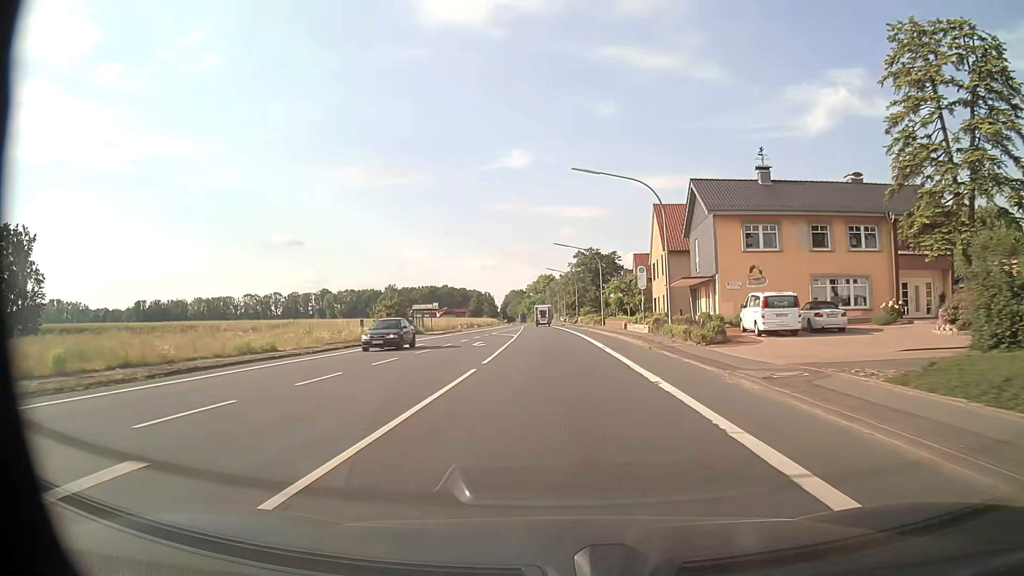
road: primary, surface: asphalt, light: Day
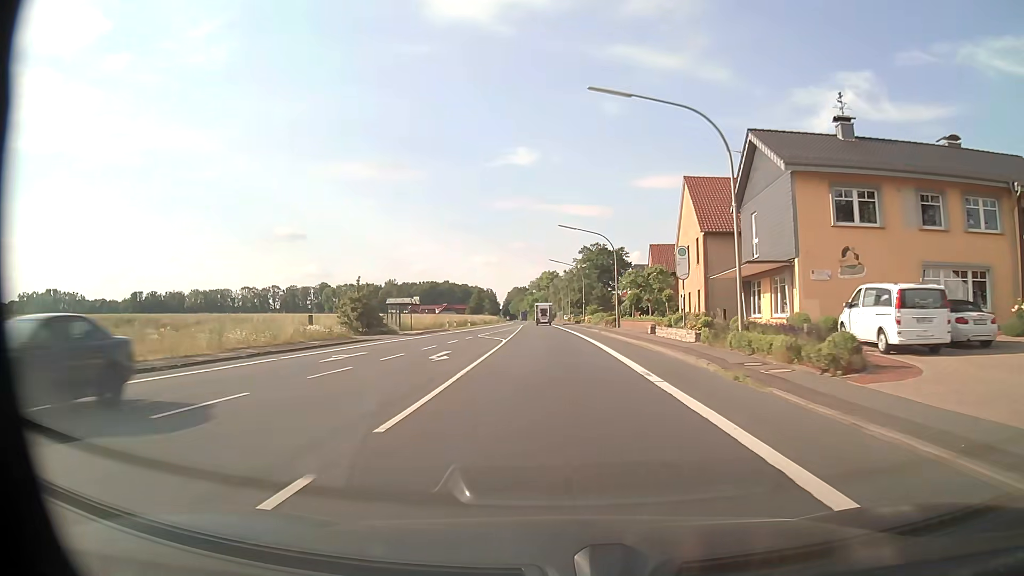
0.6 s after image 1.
(-0.1, +11.6) m; 0°
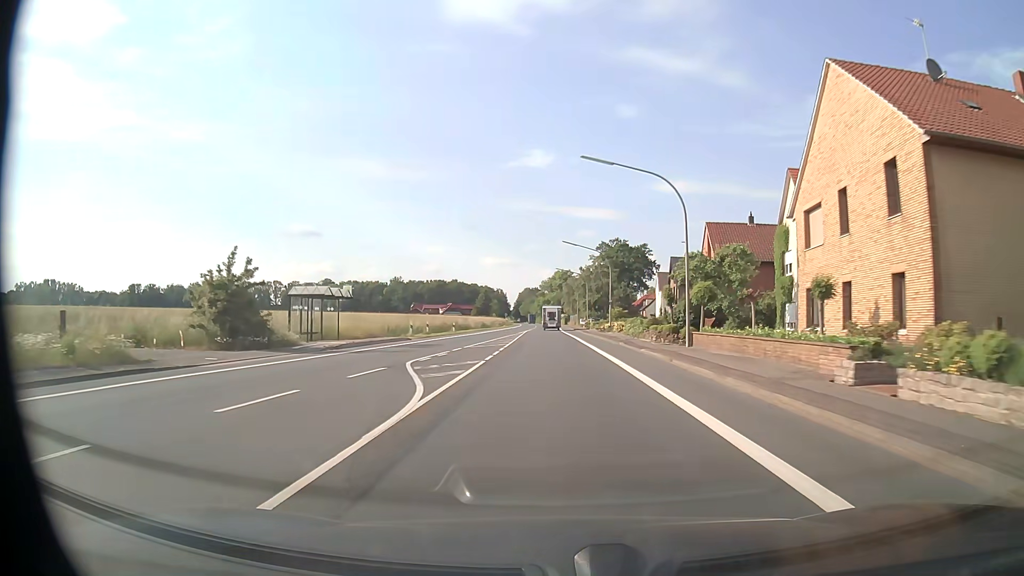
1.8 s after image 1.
(-0.2, +23.2) m; -1°
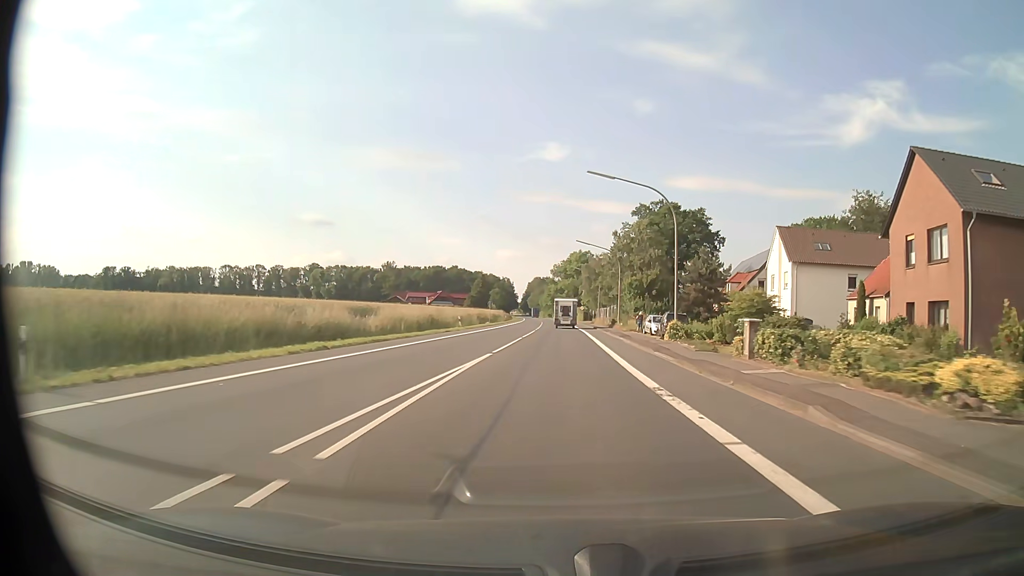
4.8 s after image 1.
(-1.0, +58.2) m; -1°
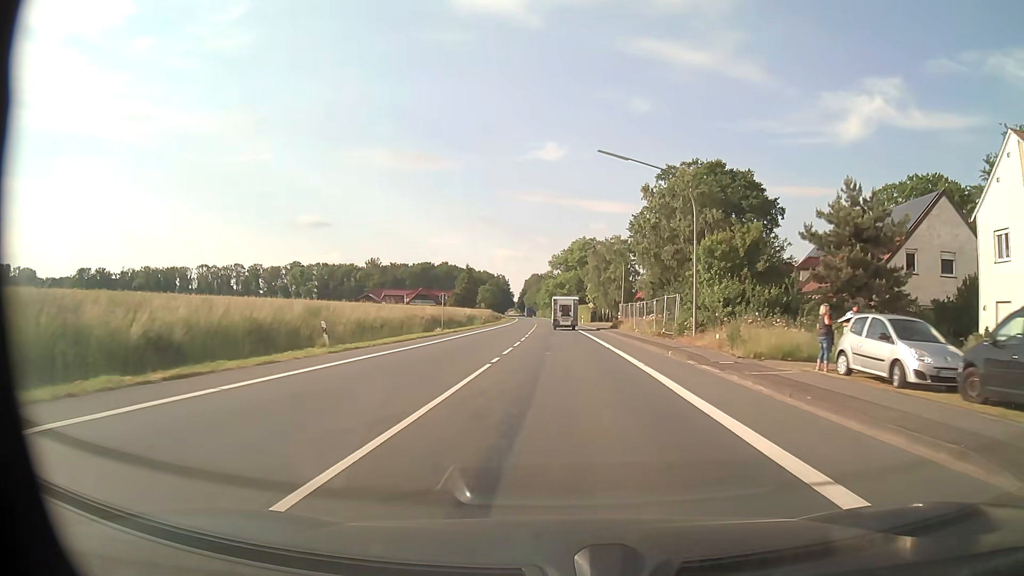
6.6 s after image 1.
(+0.1, +34.8) m; 0°
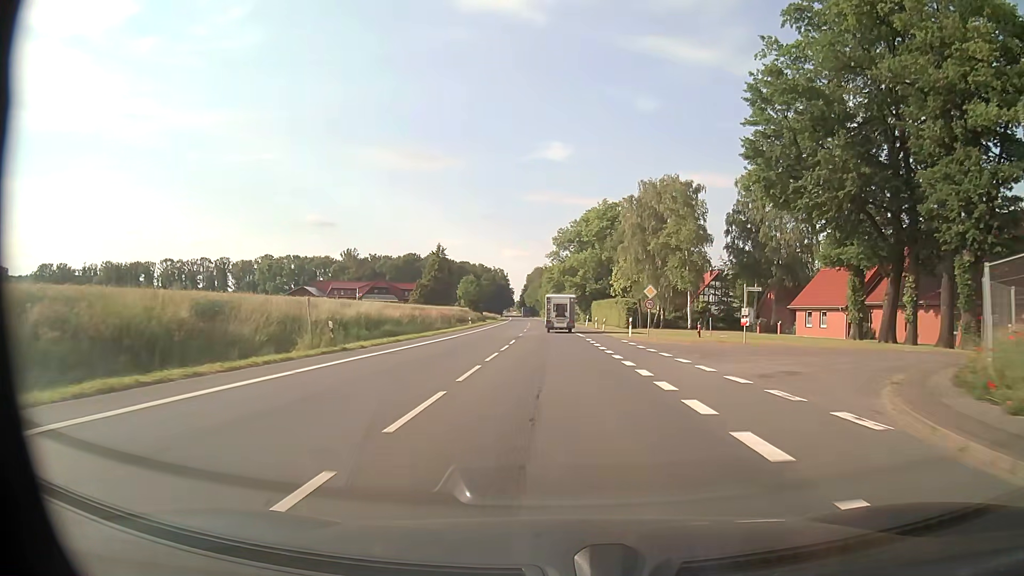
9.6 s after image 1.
(-0.2, +57.0) m; -1°
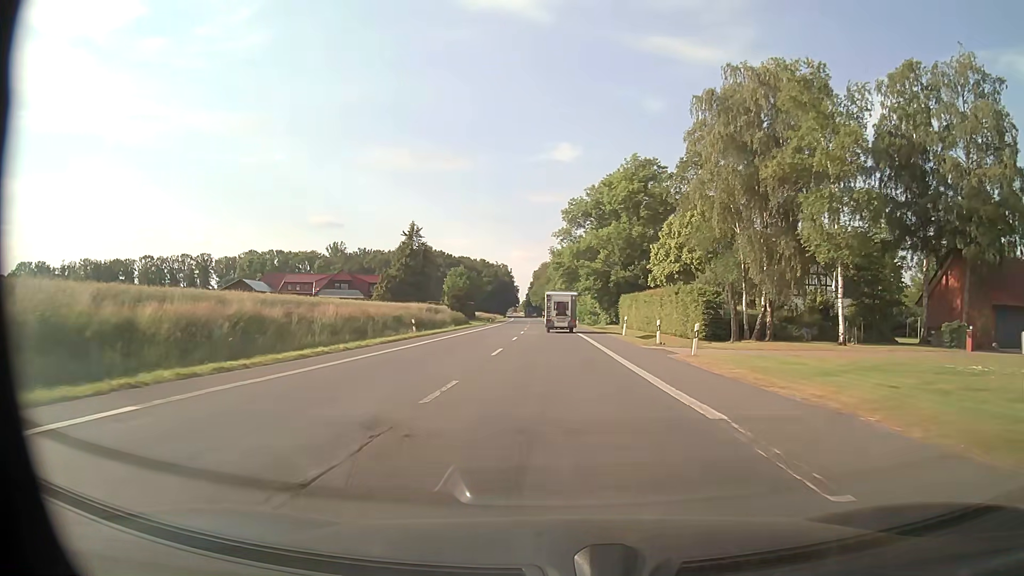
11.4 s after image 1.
(-0.1, +33.8) m; -1°
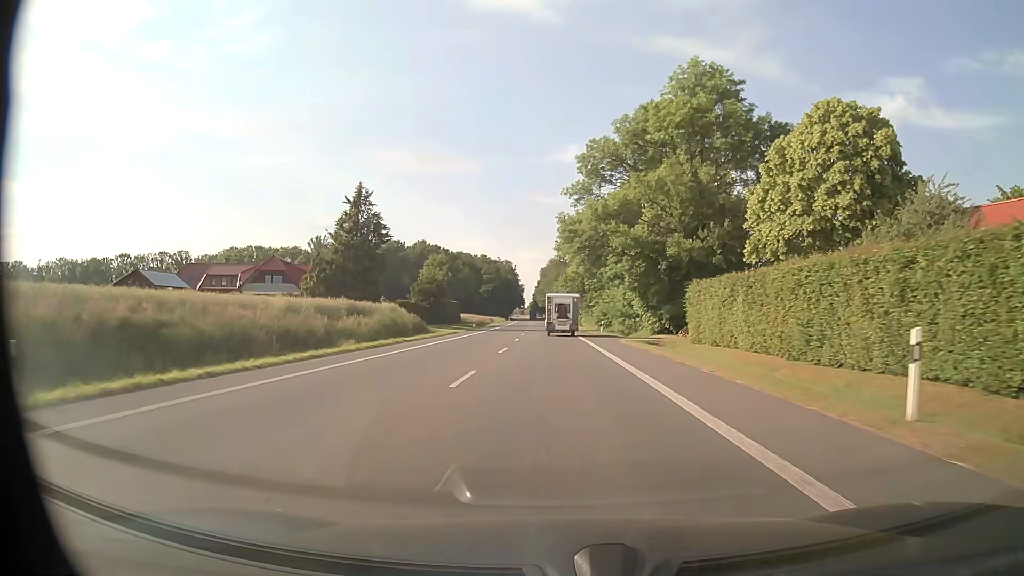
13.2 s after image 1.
(-0.1, +33.9) m; 0°
(0, +10) (0, +20) (0, +30) (0, +40) (-1, +50) (-1, +60) (-1, +70) (-2, +80) (-2, +90) (-2, +100) m
